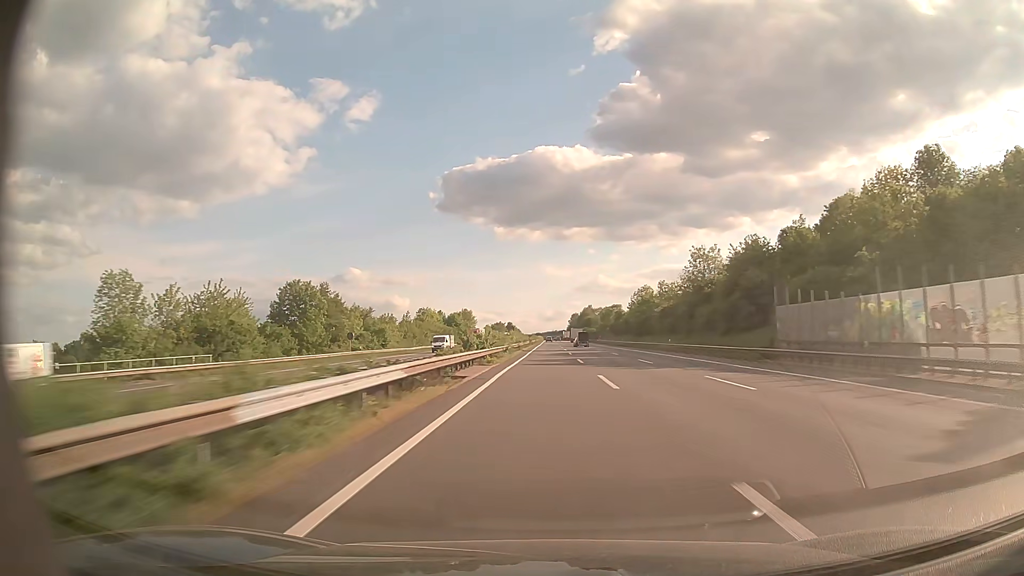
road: motorway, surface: asphalt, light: Day
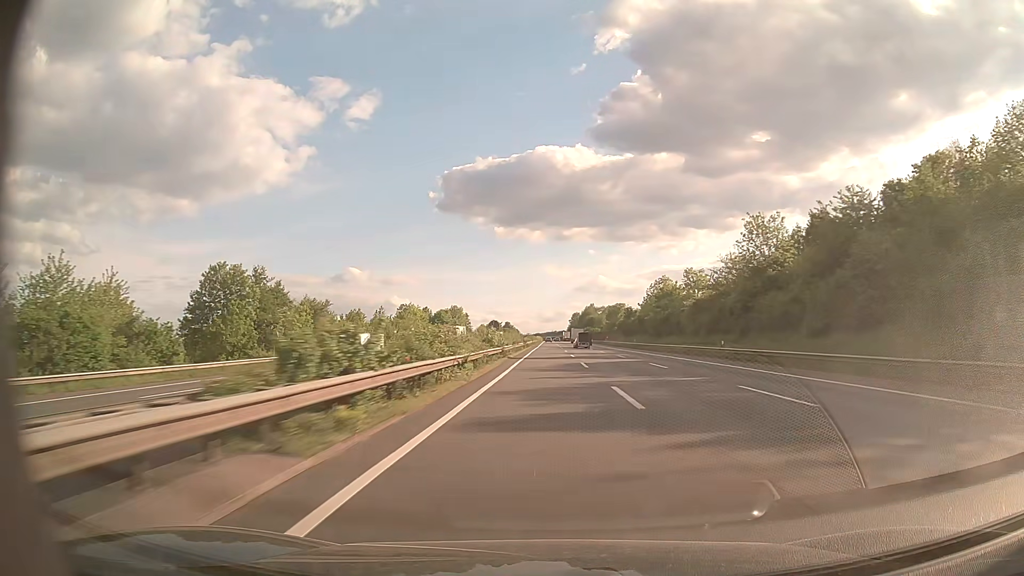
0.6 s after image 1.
(0.0, +22.6) m; 0°
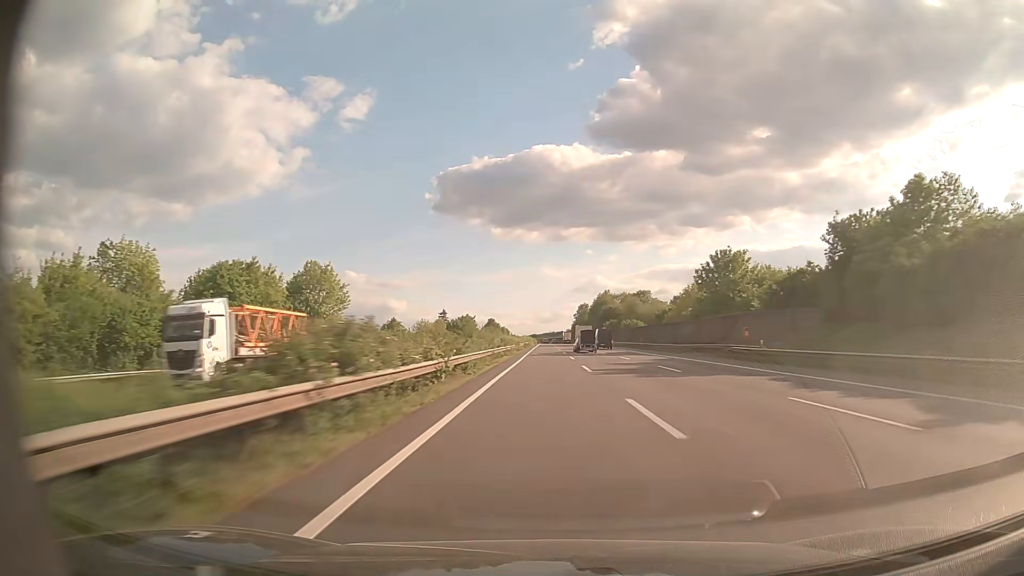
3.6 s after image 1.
(+0.3, +112.9) m; 0°
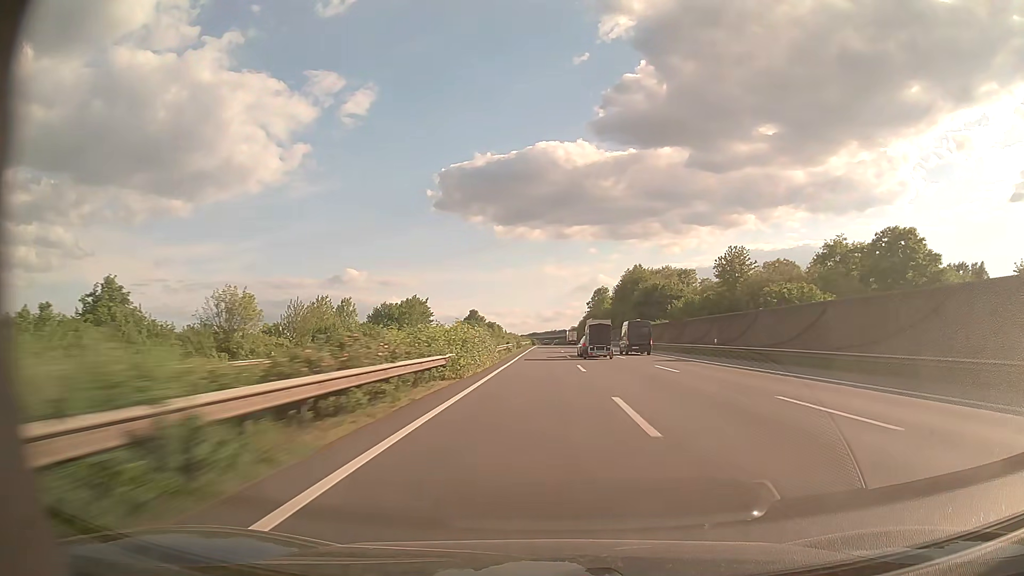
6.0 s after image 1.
(0.0, +90.0) m; 0°
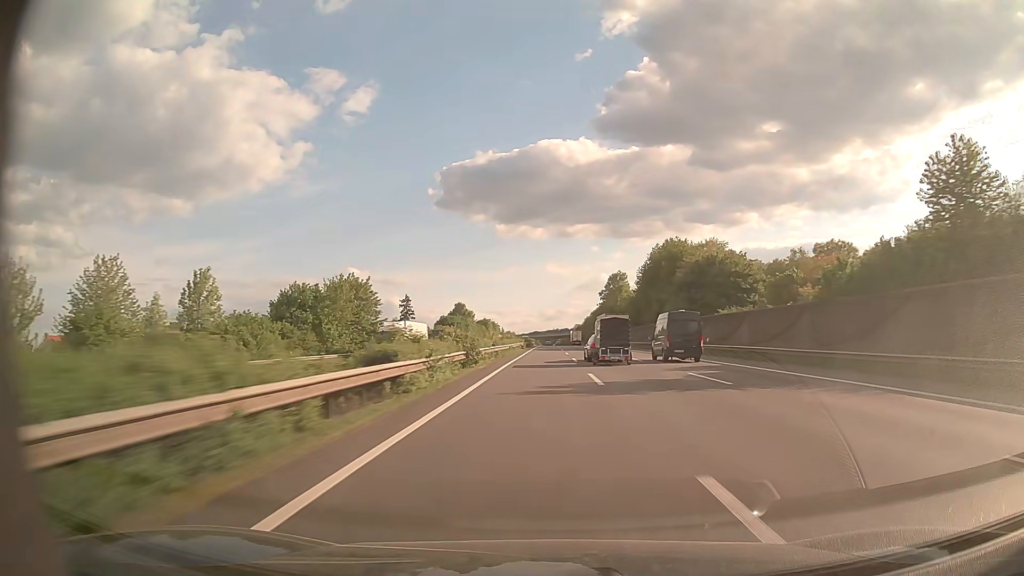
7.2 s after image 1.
(0.0, +45.4) m; 0°
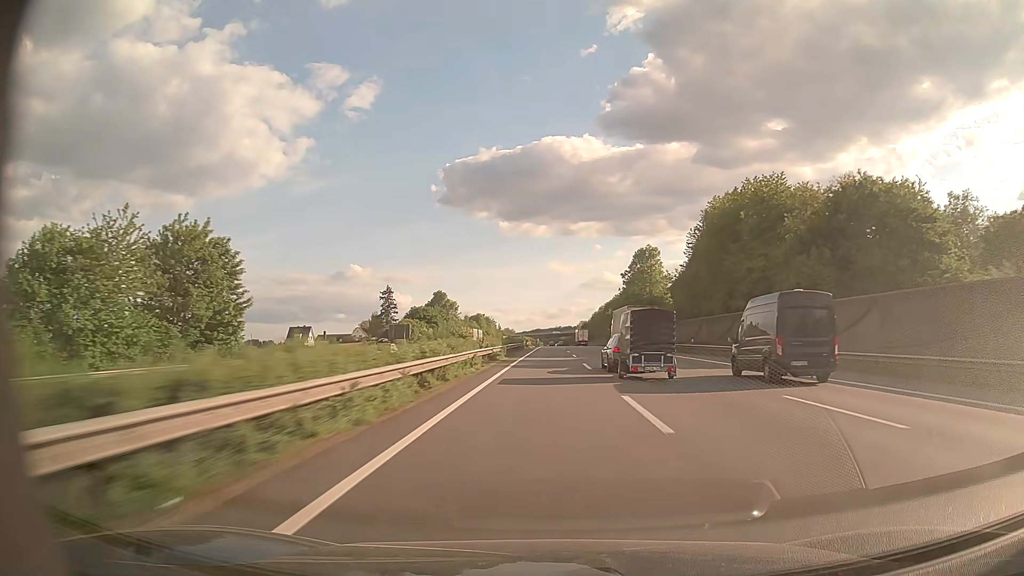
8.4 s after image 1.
(-0.1, +44.1) m; 0°
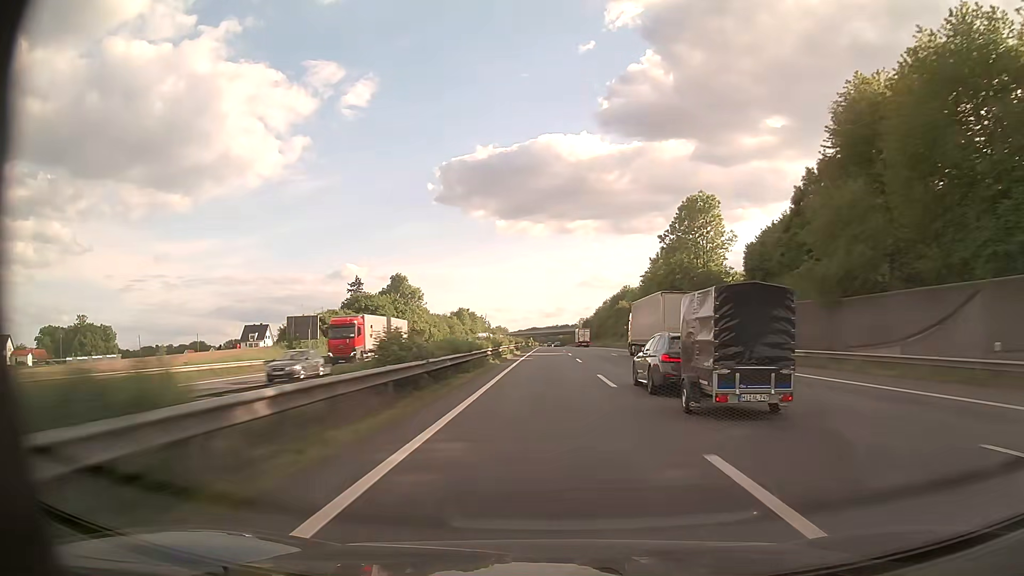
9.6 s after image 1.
(+0.1, +44.5) m; 0°
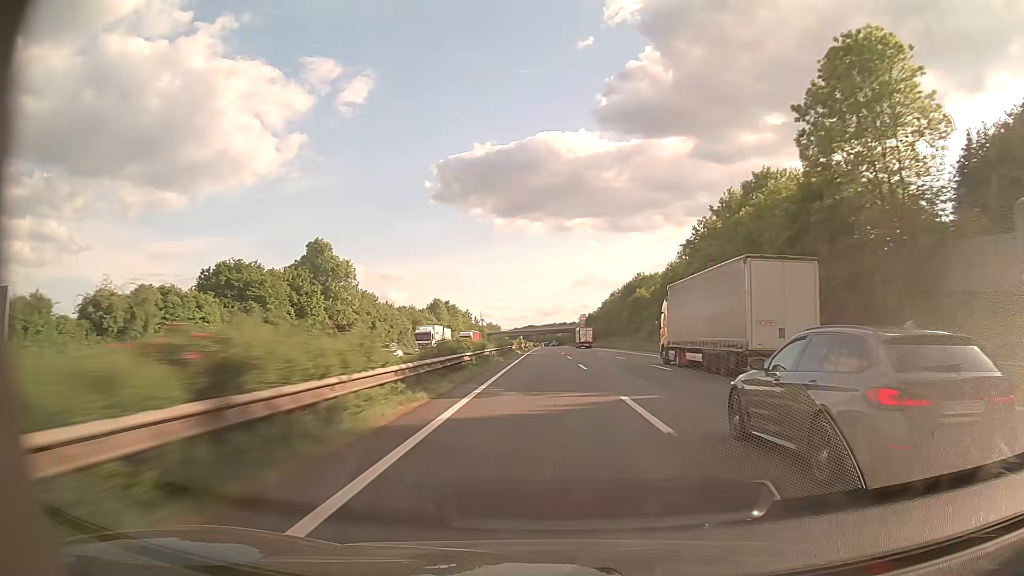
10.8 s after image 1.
(+0.1, +44.4) m; 0°
(0, +10) (0, +20) (0, +30) (0, +40) (0, +50) (0, +60) (0, +70) (0, +80) (0, +90) (0, +100) m
